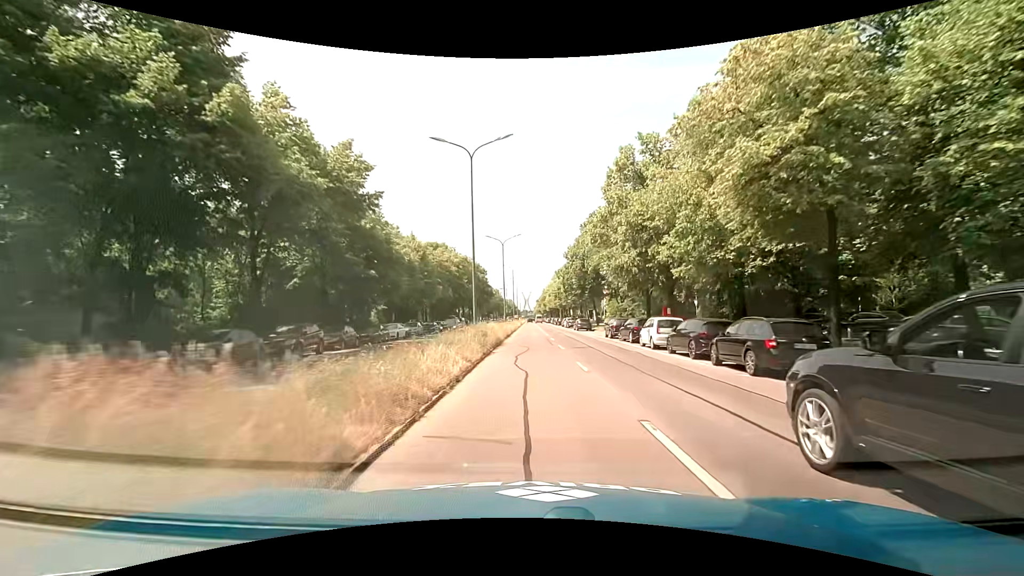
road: primary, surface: asphalt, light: Day
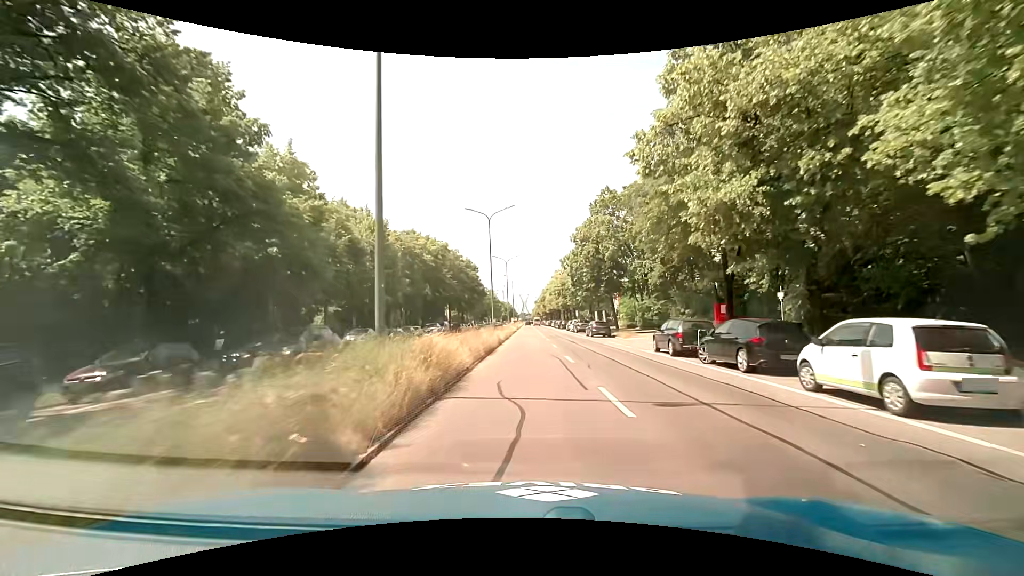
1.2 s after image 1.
(0.0, +15.2) m; 0°
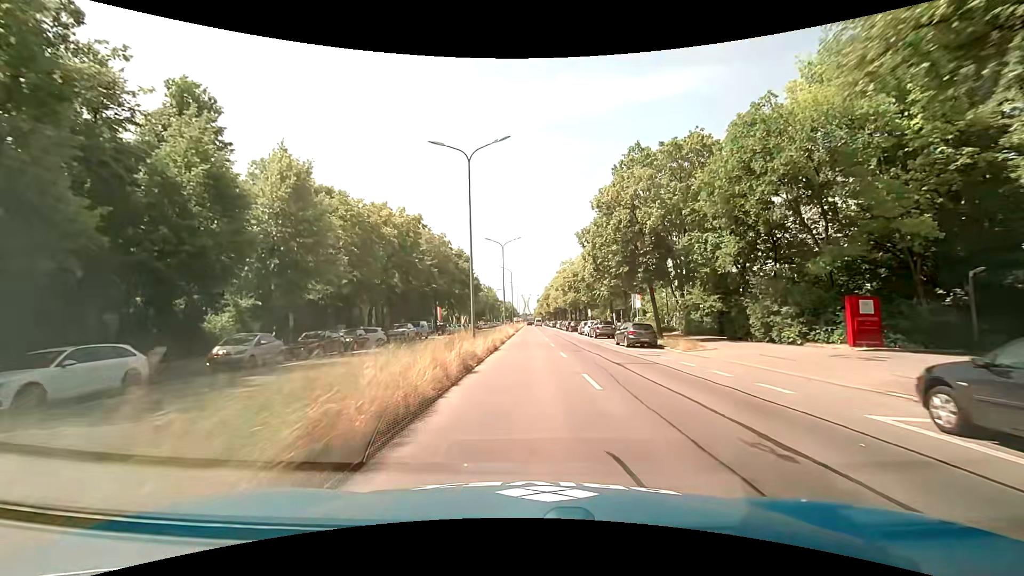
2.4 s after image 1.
(+0.1, +15.2) m; 0°
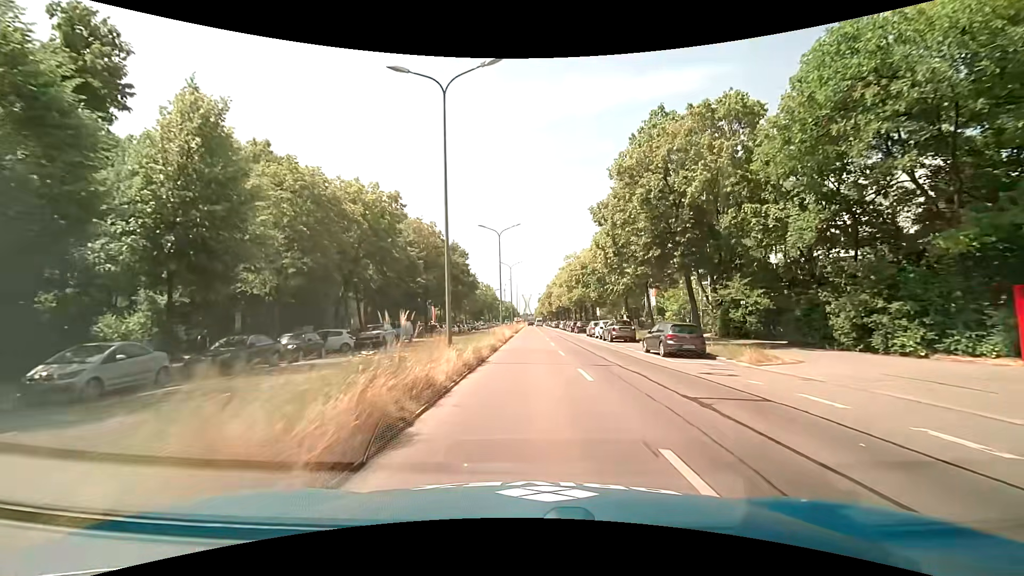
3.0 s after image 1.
(0.0, +7.6) m; 0°
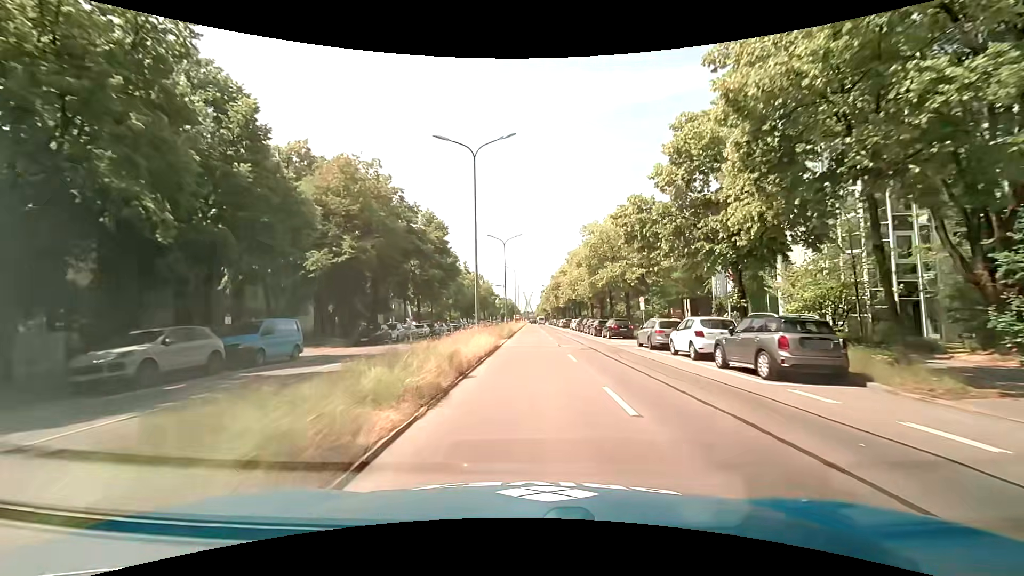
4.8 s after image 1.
(-0.1, +22.8) m; 0°
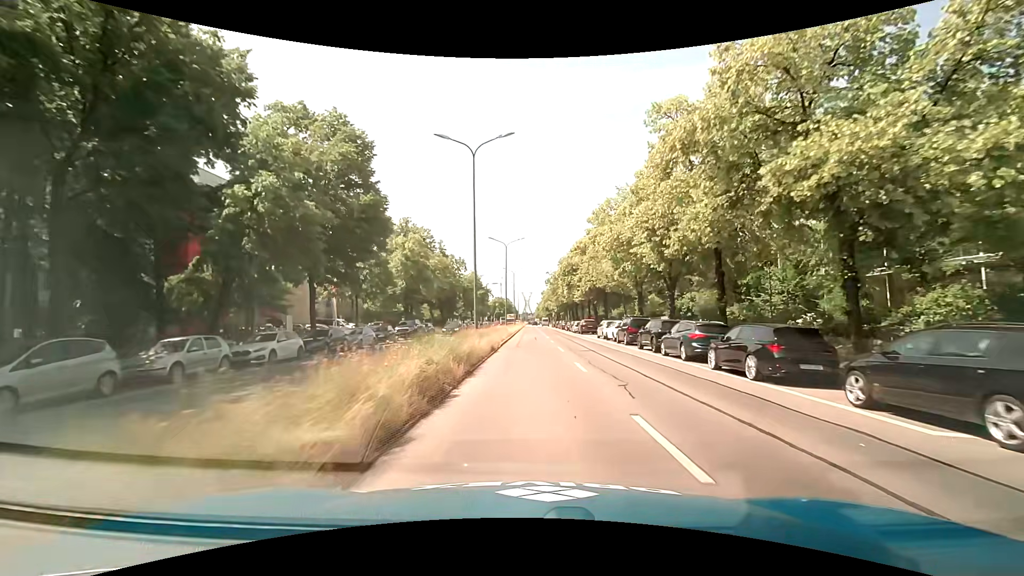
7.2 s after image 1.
(0.0, +30.5) m; 0°
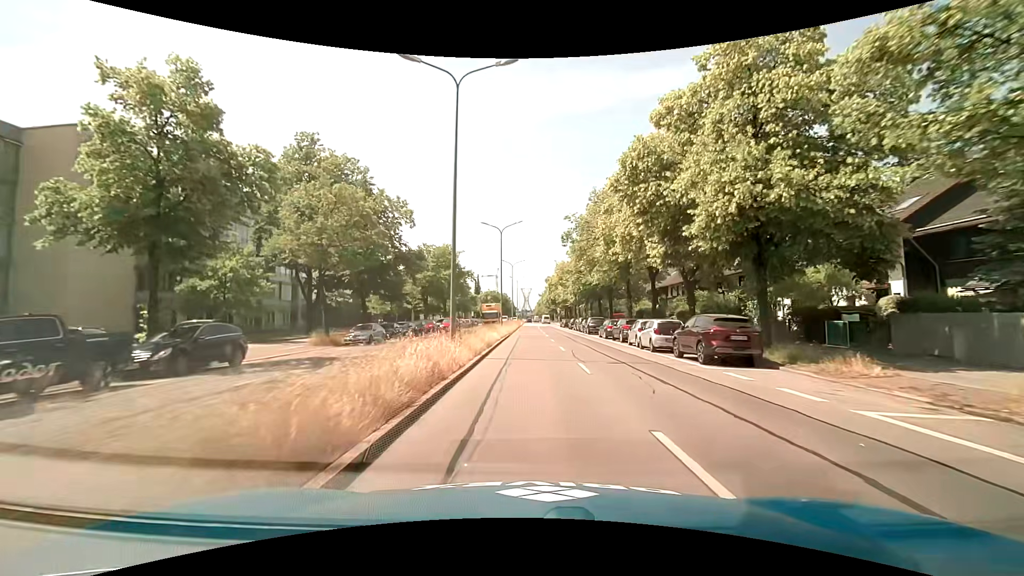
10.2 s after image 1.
(+0.2, +38.0) m; 0°
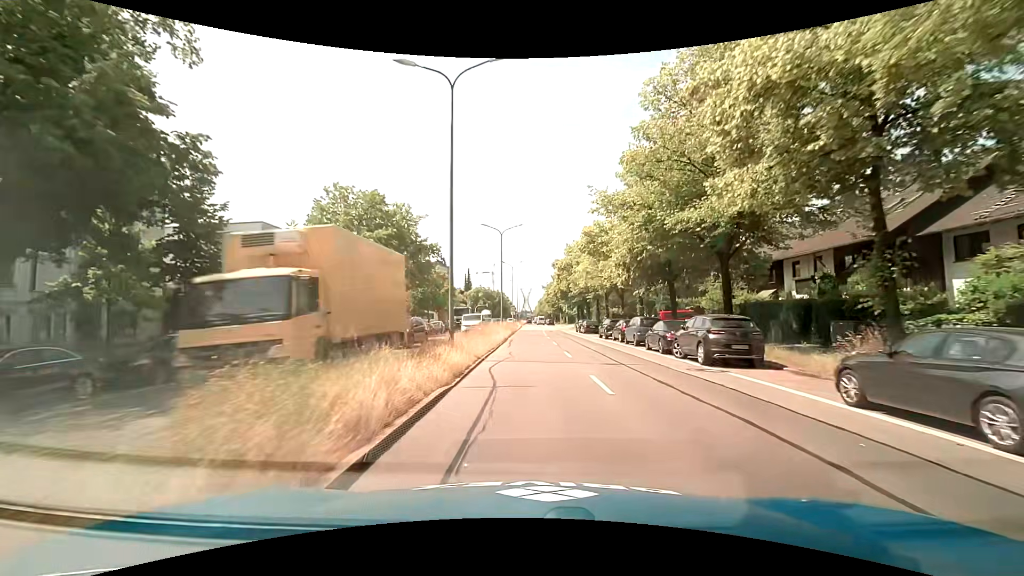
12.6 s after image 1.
(+0.3, +30.4) m; +1°
(0, +10) (0, +20) (0, +30) (0, +40) (-1, +50) (0, +60) (0, +70) (0, +80) (+1, +90) (+1, +100) m
